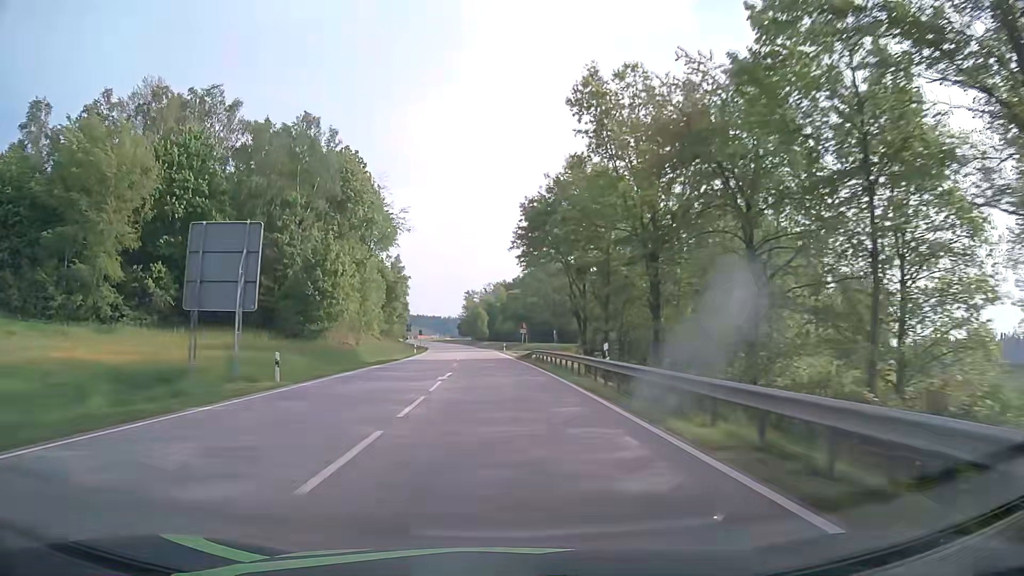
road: primary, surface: asphalt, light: Day
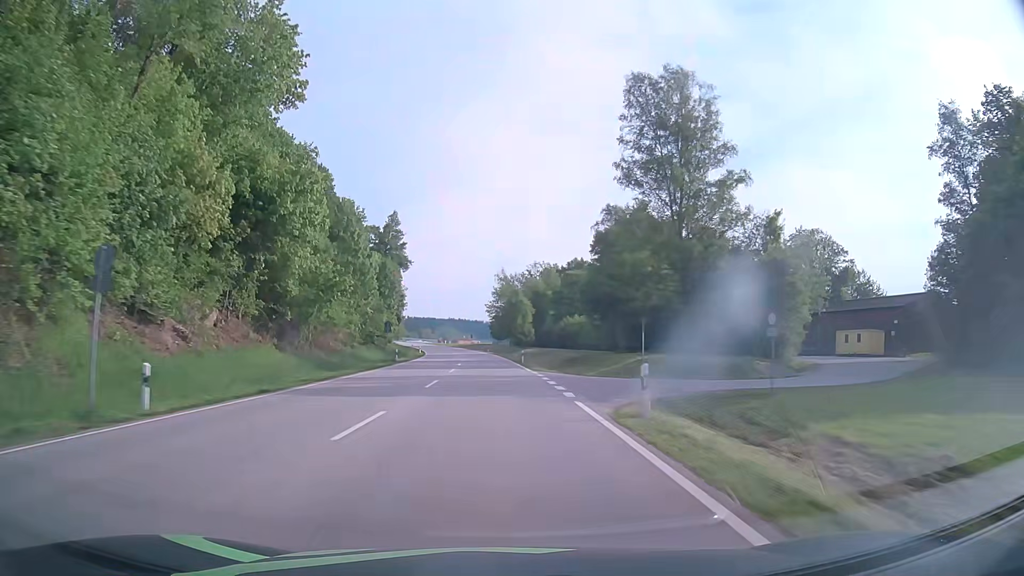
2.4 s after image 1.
(-1.9, +62.2) m; -4°
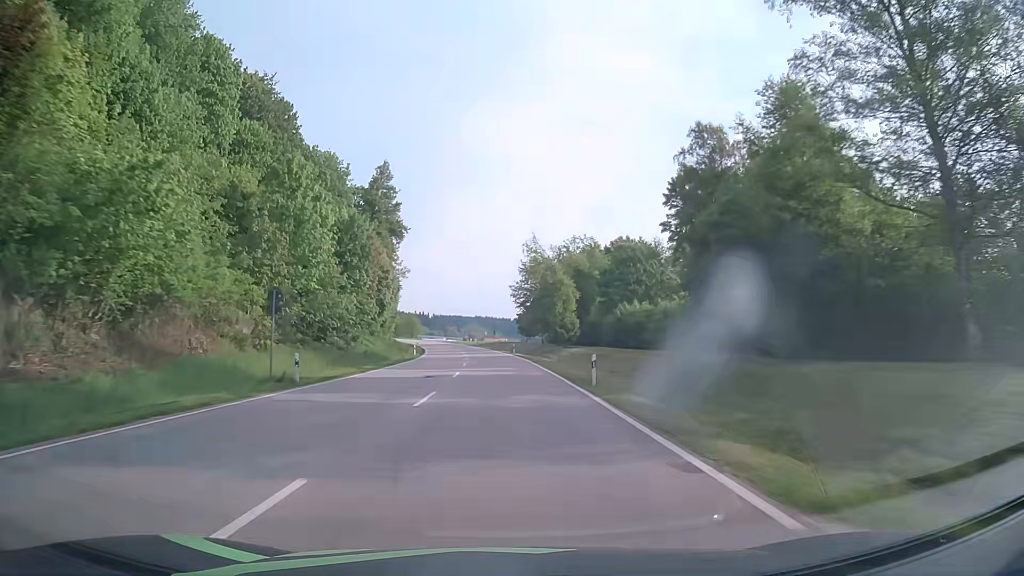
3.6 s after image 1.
(-0.5, +31.0) m; -2°
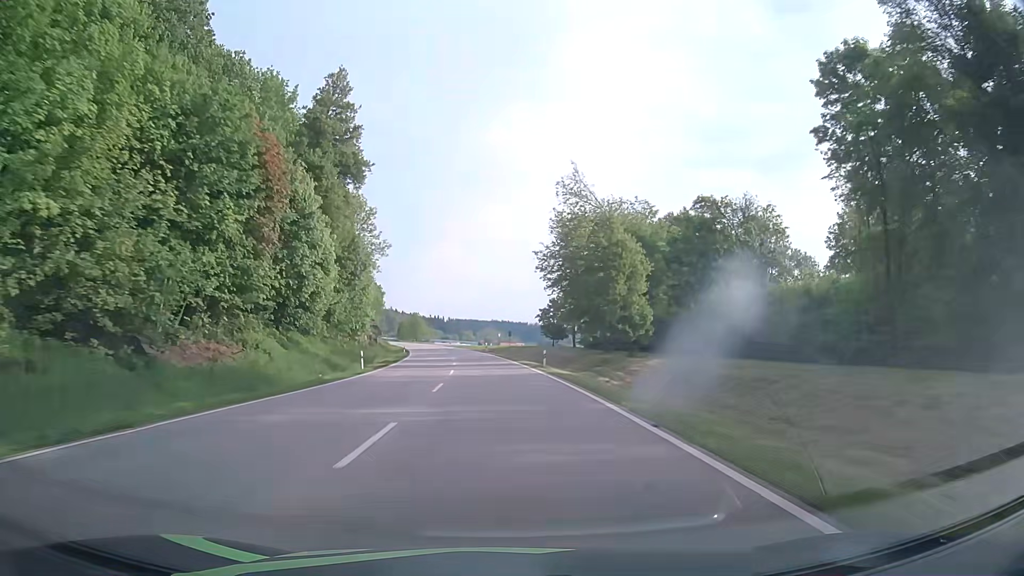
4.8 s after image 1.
(-0.4, +31.0) m; -1°
